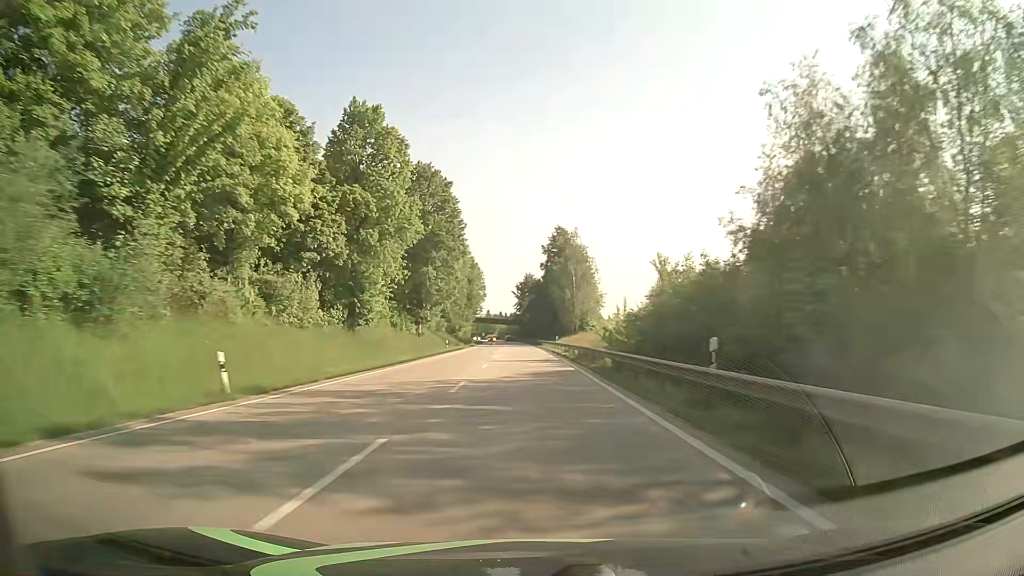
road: primary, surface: asphalt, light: Day
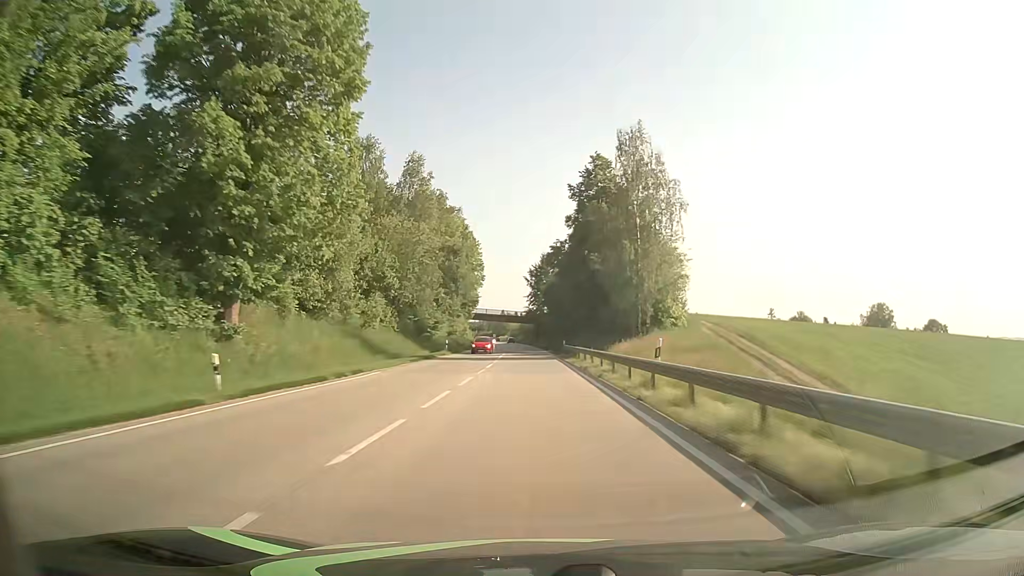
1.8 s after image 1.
(-0.5, +47.5) m; -1°
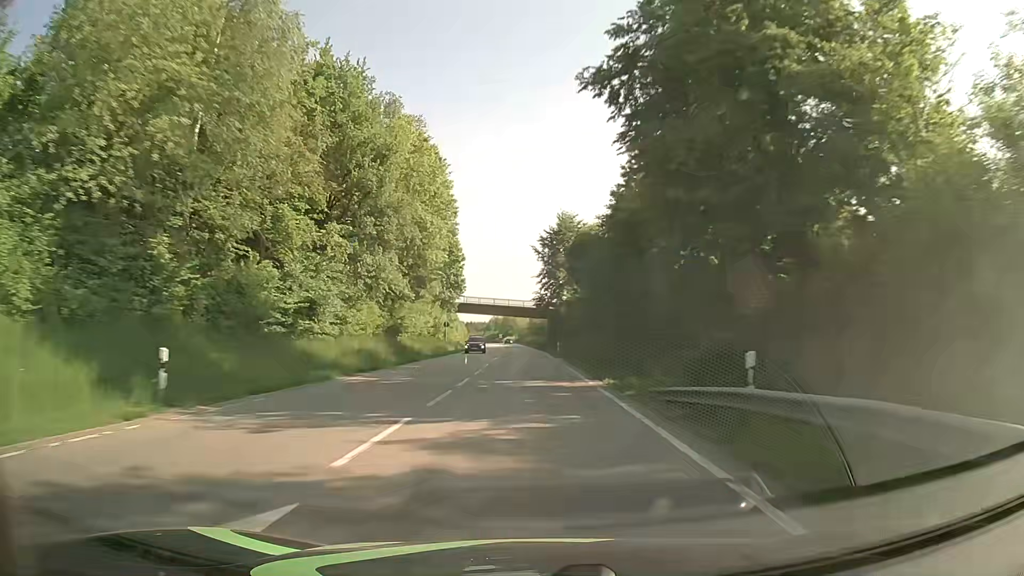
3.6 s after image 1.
(-0.6, +47.5) m; -1°
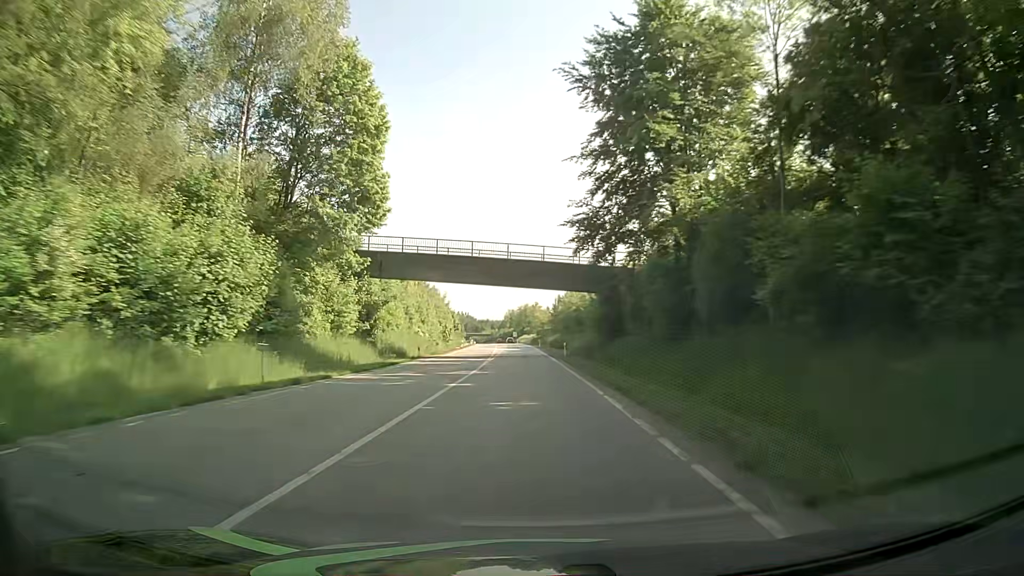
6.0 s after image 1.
(-0.7, +63.4) m; -2°
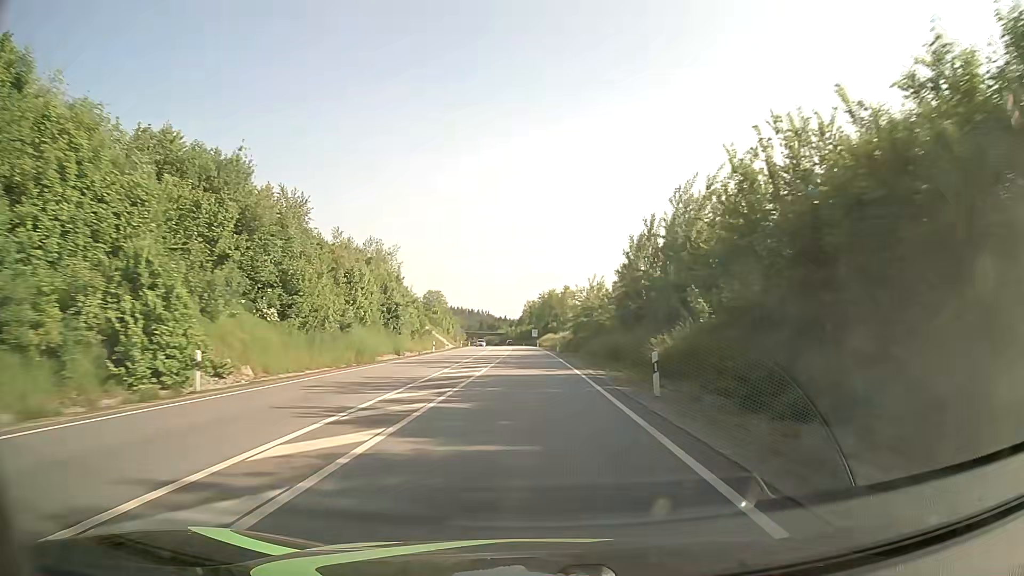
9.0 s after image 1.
(-1.5, +79.2) m; -2°
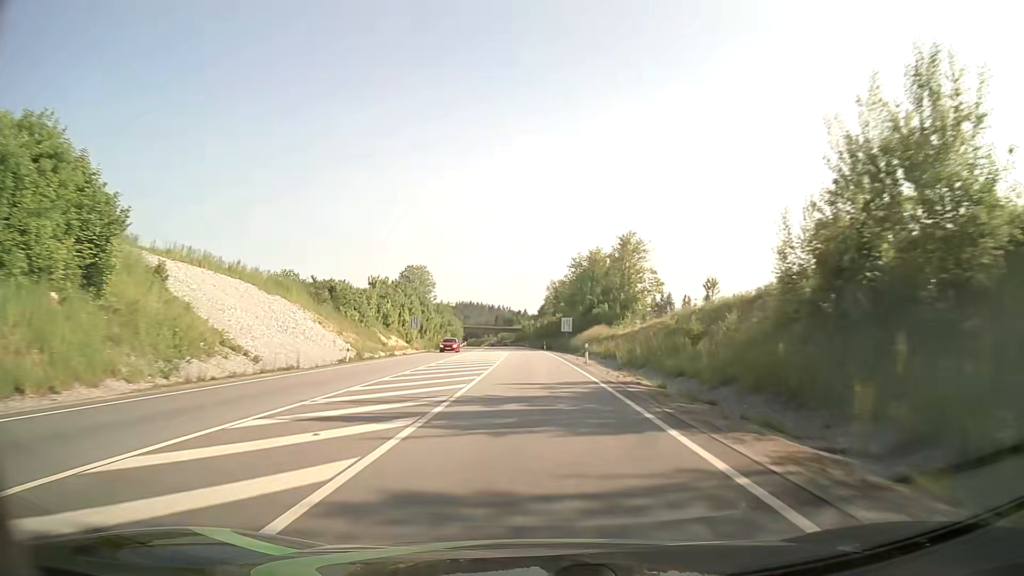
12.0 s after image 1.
(-1.1, +79.3) m; -2°
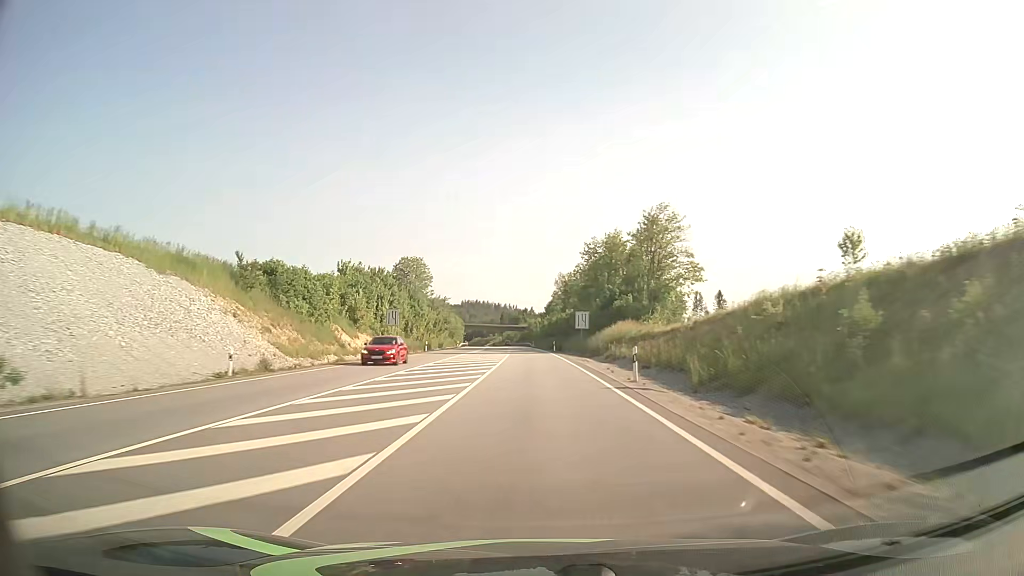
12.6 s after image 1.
(-0.1, +15.9) m; -1°
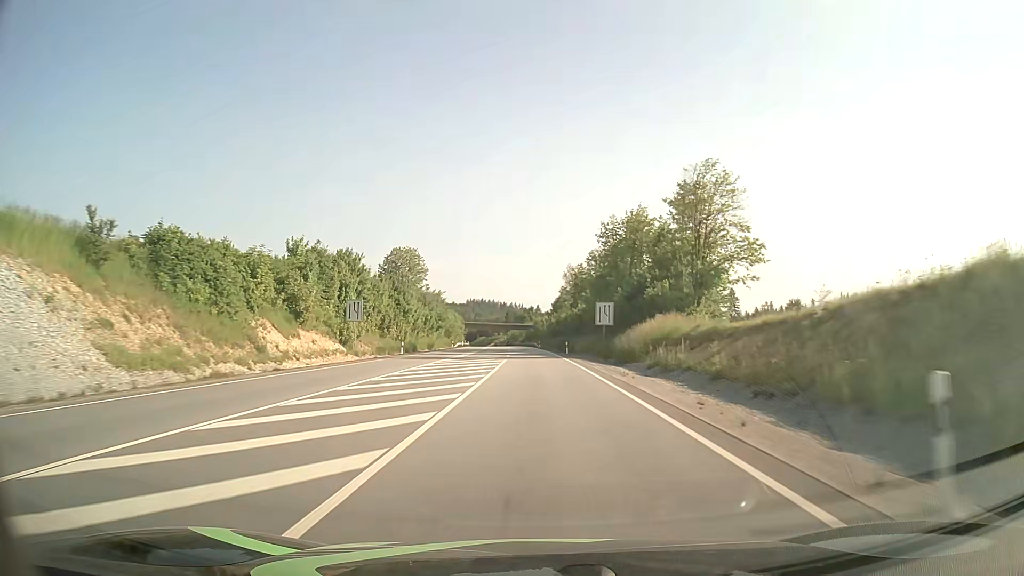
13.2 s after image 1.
(-0.1, +15.9) m; -1°
(0, +10) (0, +20) (0, +30) (0, +40) (-1, +50) (-1, +60) (-1, +70) (-1, +80) (-2, +90) (-2, +100) m
